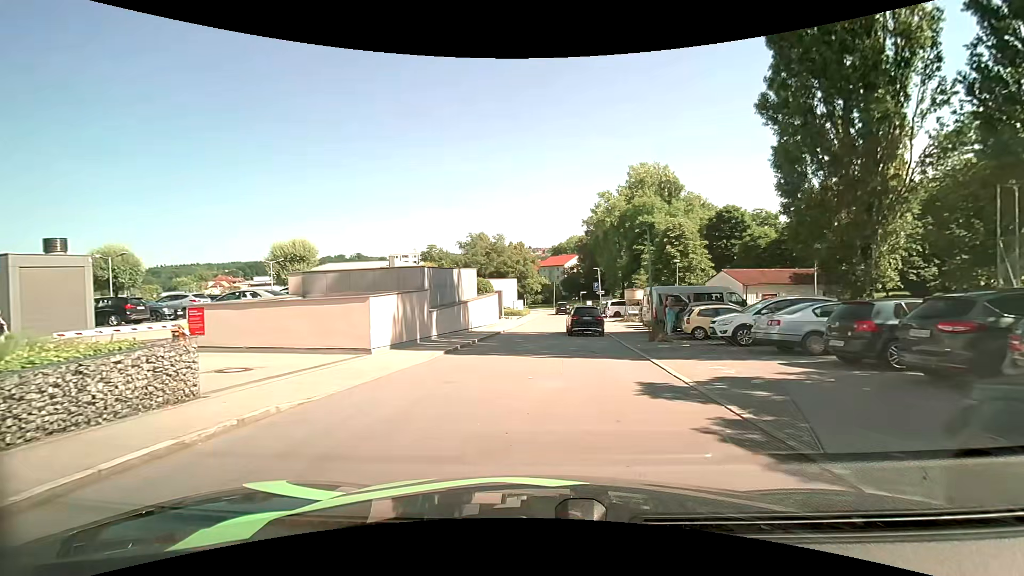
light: Day
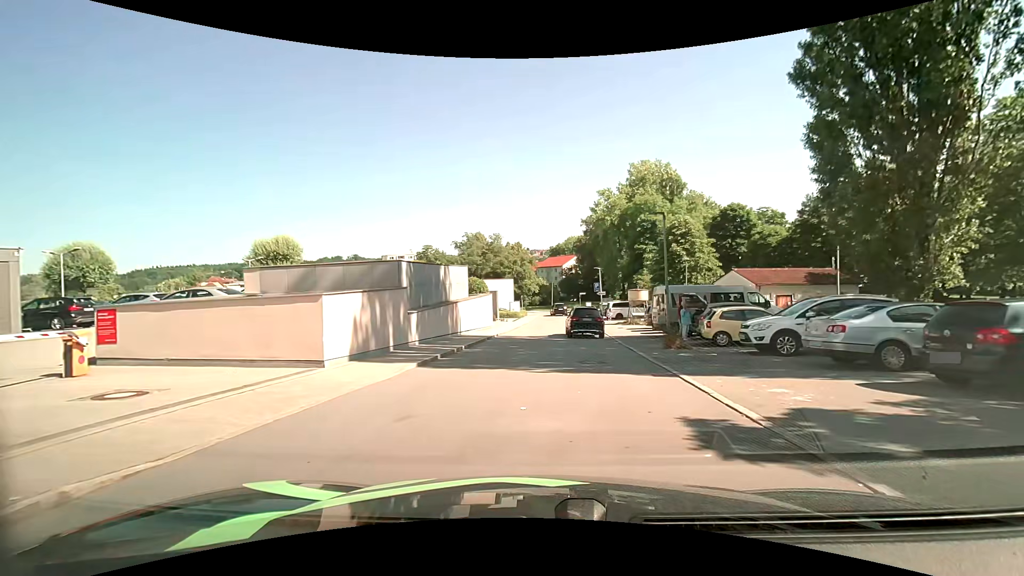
(0.0, +3.0) m; +1°
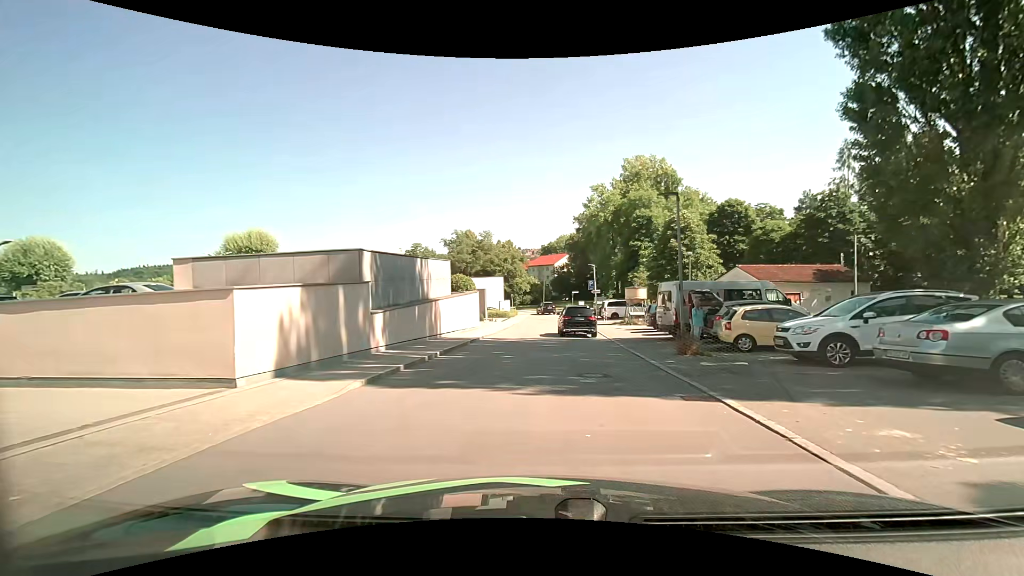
(0.0, +3.0) m; +1°
(0, +10) (+1, +20) (+2, +30) (+2, +40) (+2, +50) (+3, +60) (+1, +70) (-3, +79) (-8, +88) (-13, +97) m
